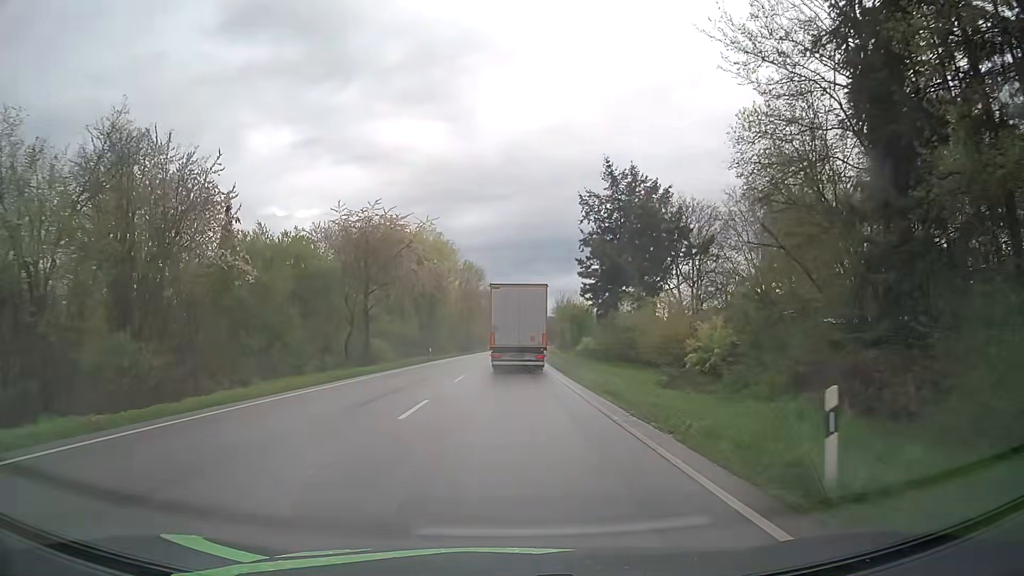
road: primary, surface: asphalt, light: Day
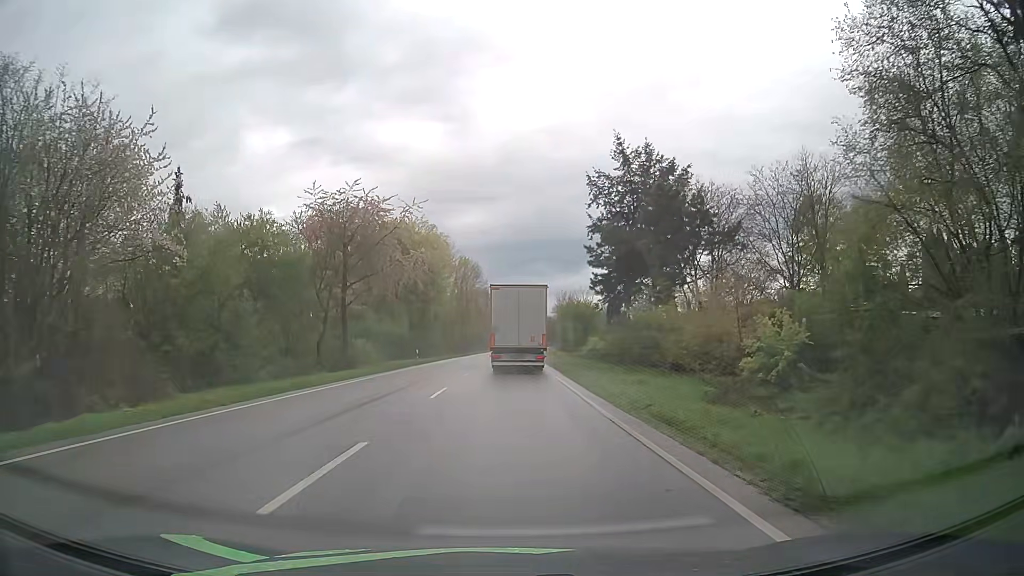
(0.0, +6.9) m; 0°
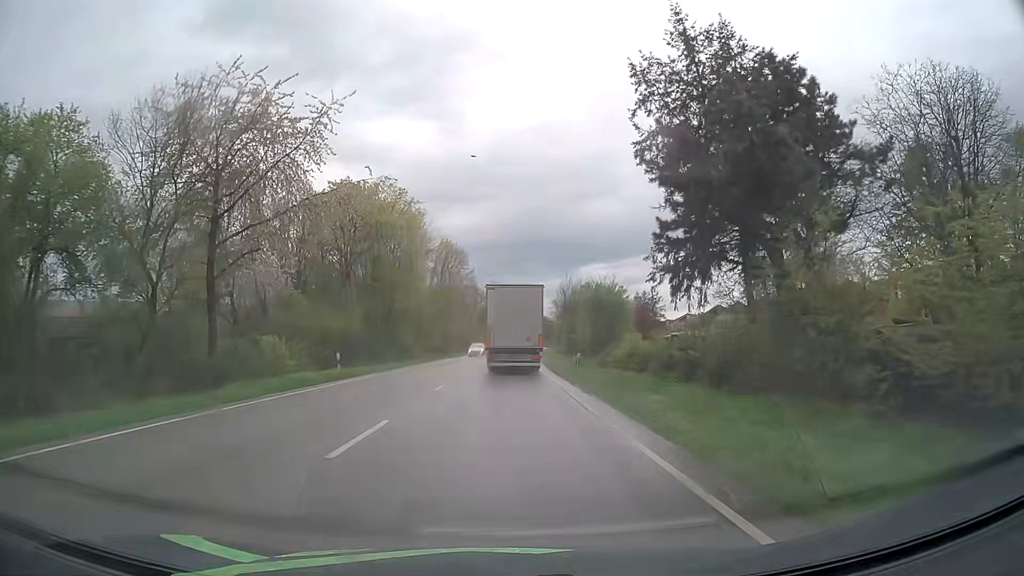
(+0.1, +20.9) m; +1°
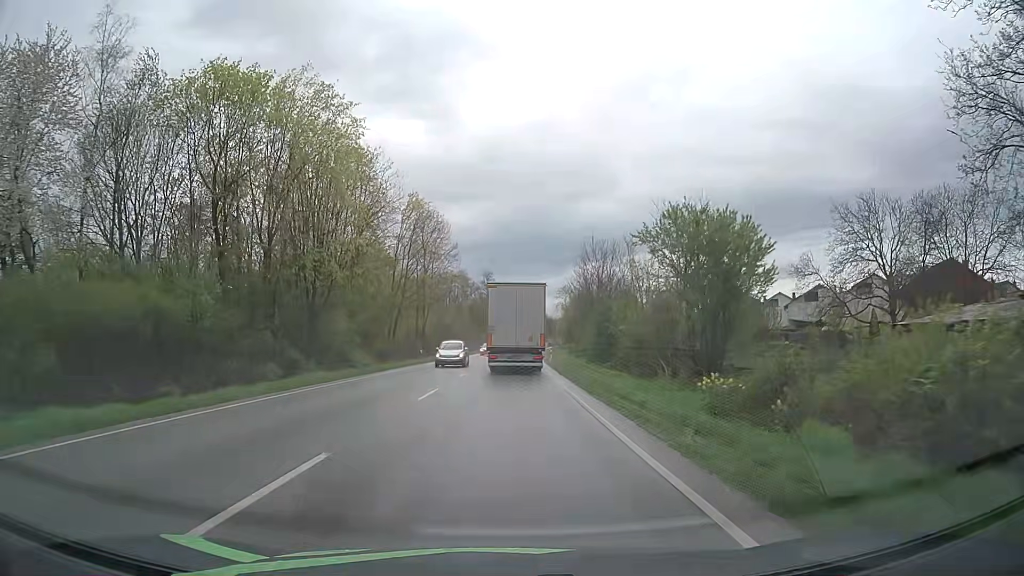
(+0.1, +27.8) m; 0°
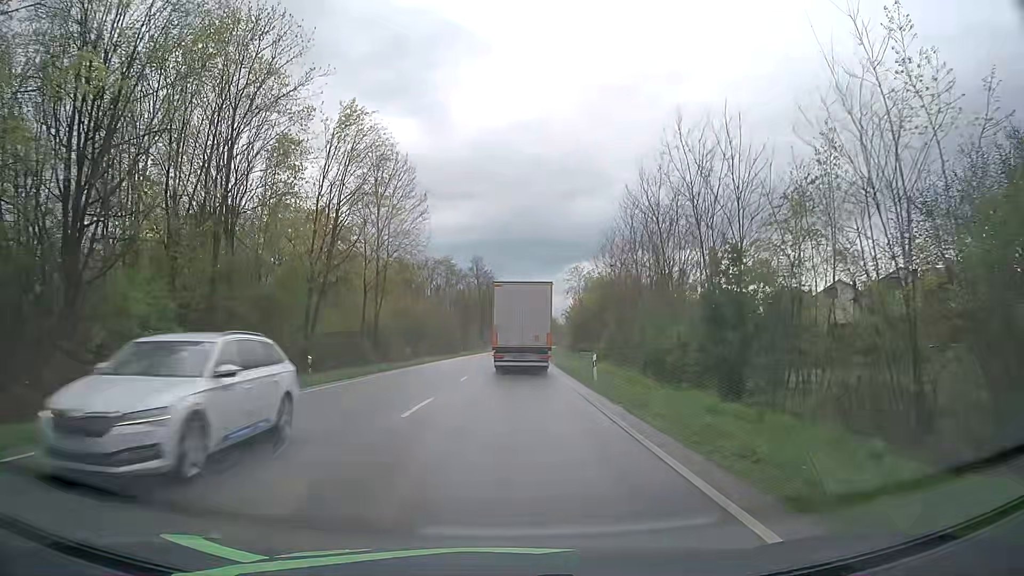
(+0.1, +27.6) m; 0°
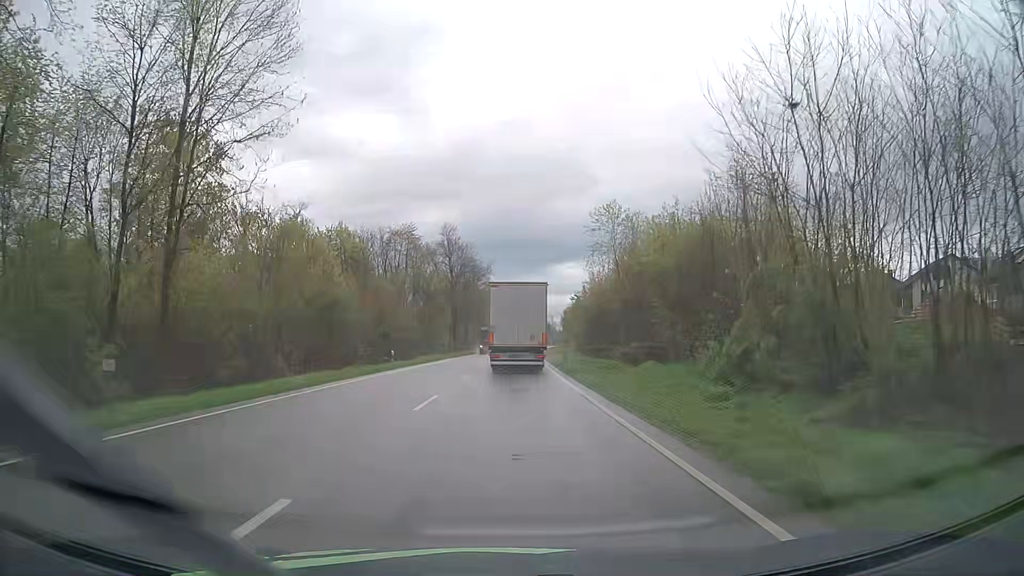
(+0.5, +34.4) m; +1°
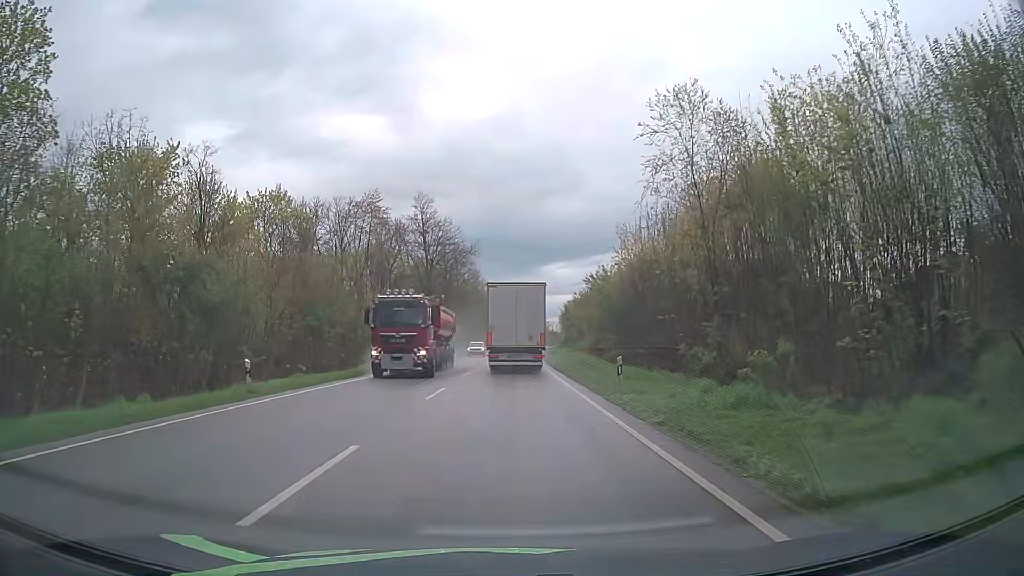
(+0.2, +20.7) m; +1°
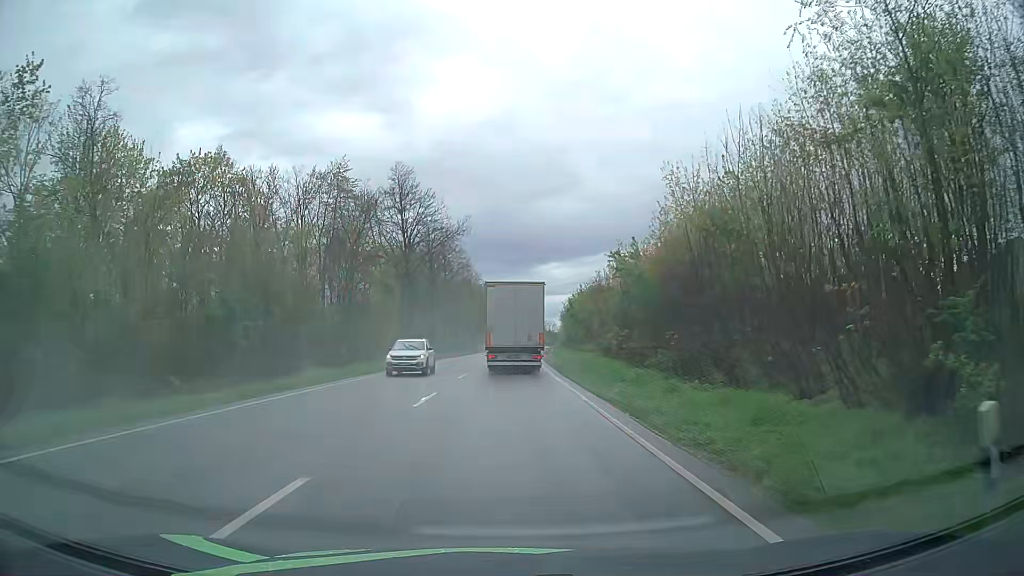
(0.0, +13.8) m; 0°
(0, +10) (0, +20) (0, +30) (0, +40) (0, +50) (+1, +60) (+1, +70) (+1, +80) (+2, +90) (+2, +100) m
